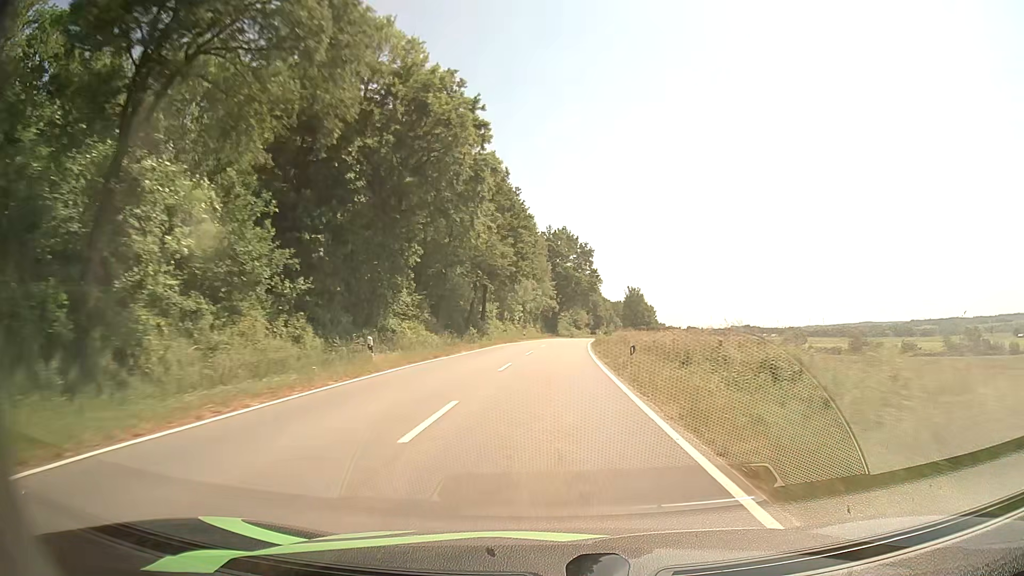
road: tertiary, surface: asphalt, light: Day
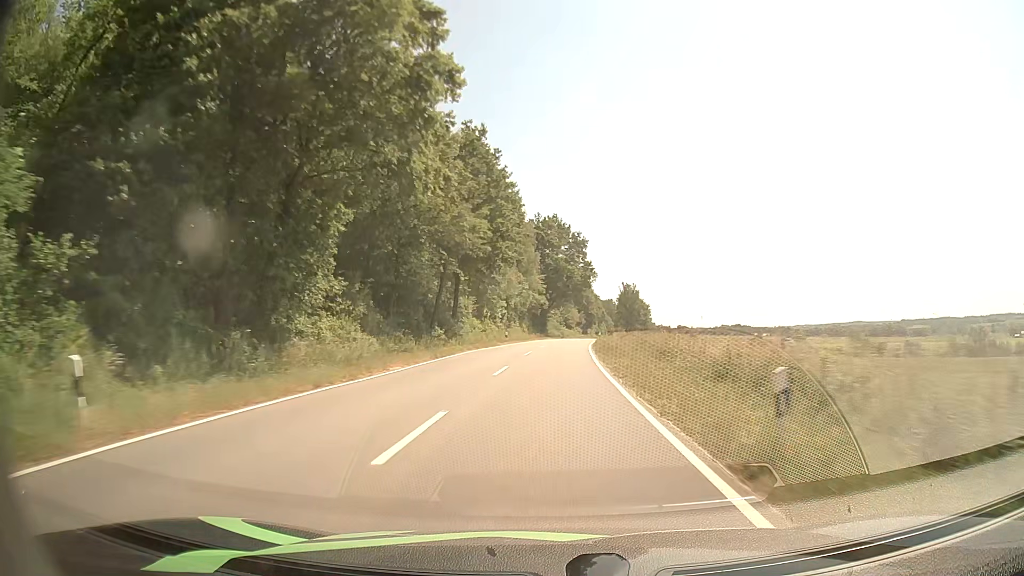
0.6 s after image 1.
(+0.1, +13.4) m; +1°
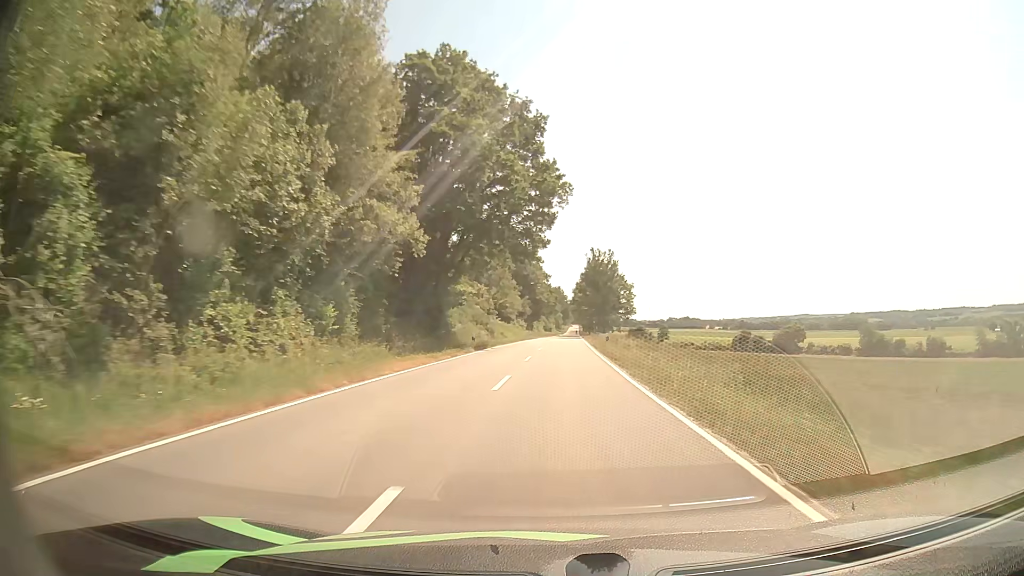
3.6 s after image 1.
(+2.5, +67.0) m; +5°
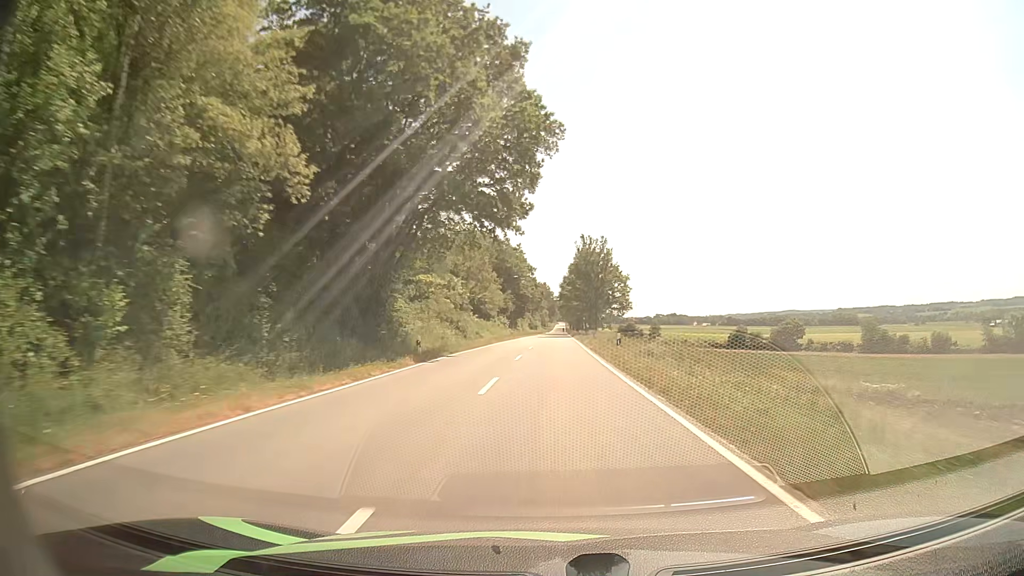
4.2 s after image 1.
(+0.2, +13.3) m; +1°
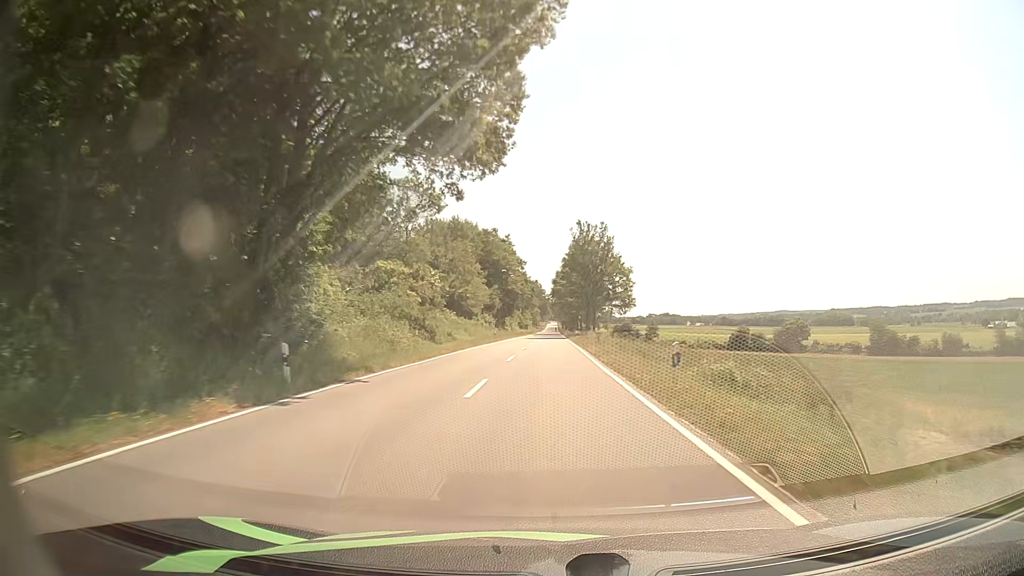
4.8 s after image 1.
(+0.1, +13.2) m; +1°
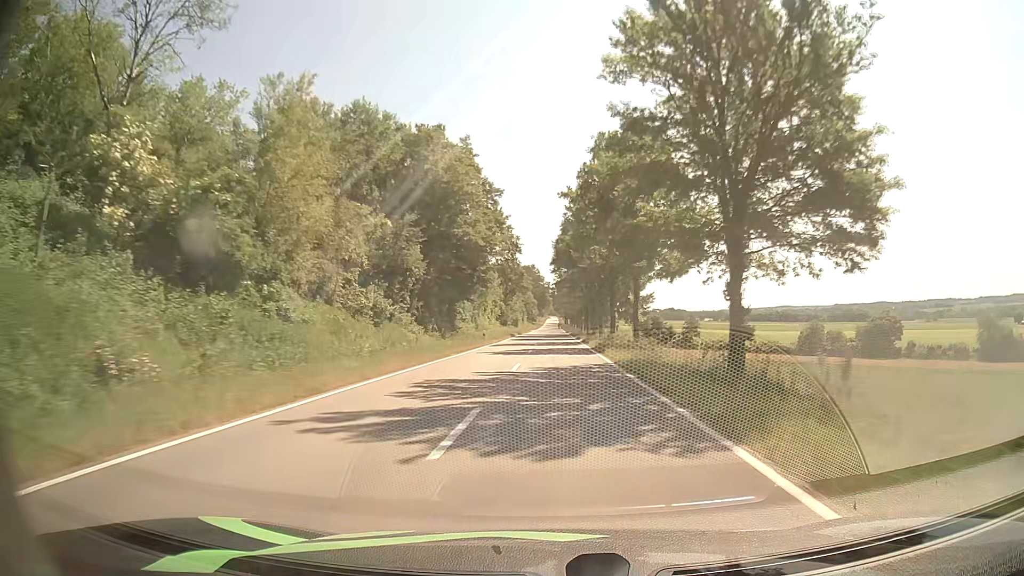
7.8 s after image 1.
(+0.1, +67.6) m; 0°
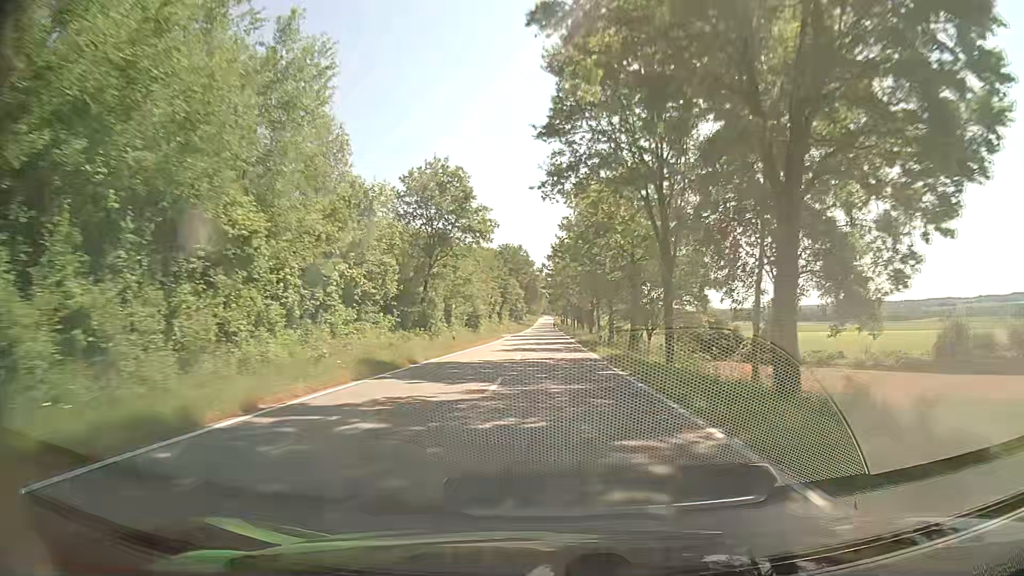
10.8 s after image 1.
(+0.5, +69.0) m; 0°
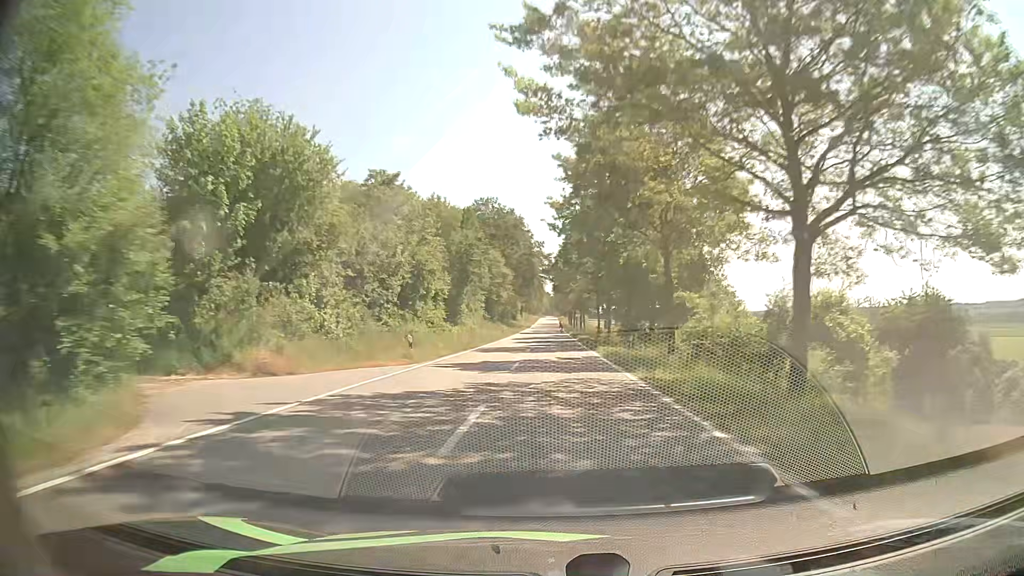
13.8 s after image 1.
(-0.1, +67.4) m; 0°
(0, +10) (0, +20) (0, +30) (0, +40) (-1, +50) (-1, +60) (-1, +70) (-1, +80) (-2, +90) (-2, +100) m
